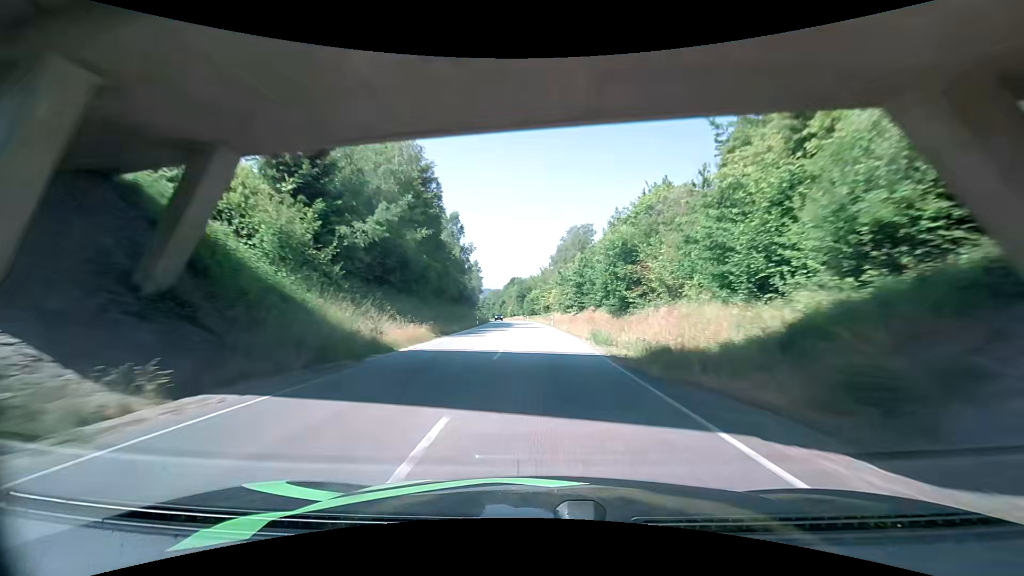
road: primary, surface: asphalt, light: Day
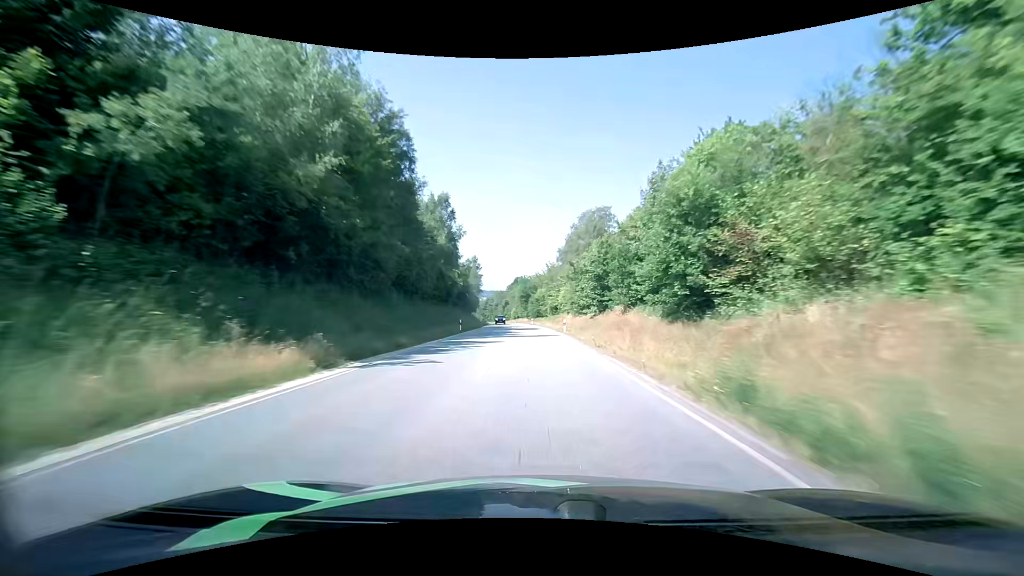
(-0.1, +15.7) m; -1°
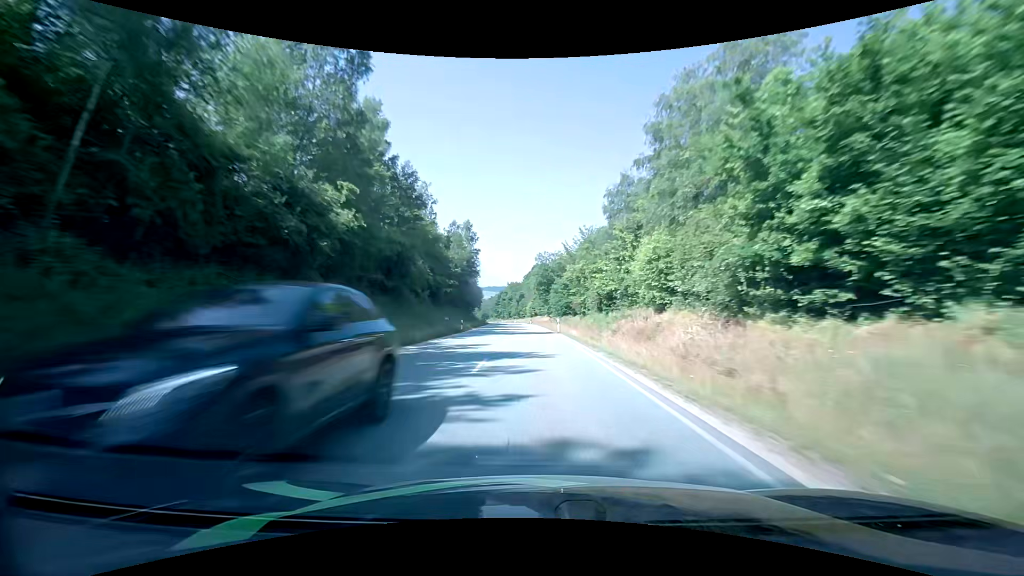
(-0.7, +47.2) m; -2°
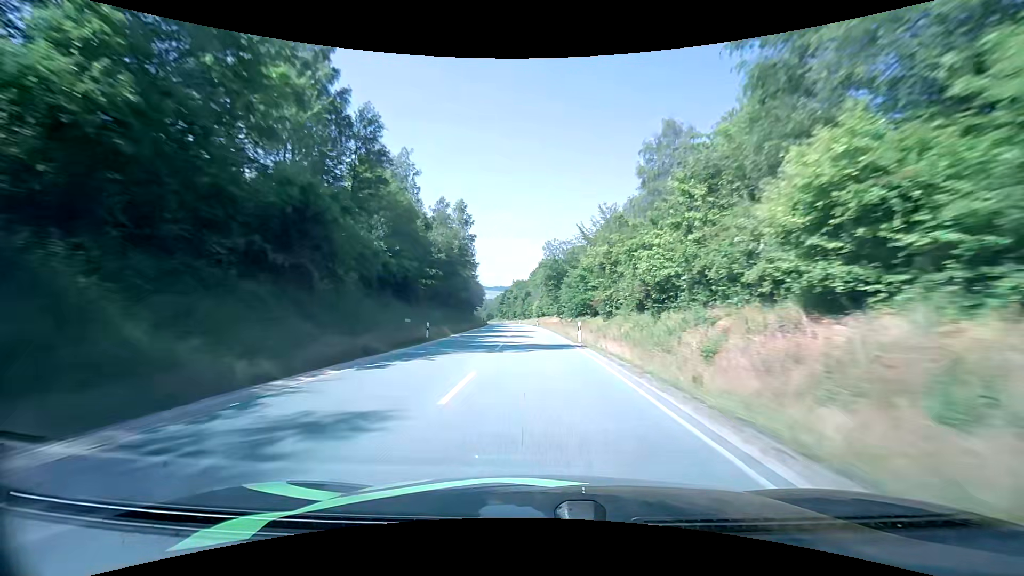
(-0.1, +15.6) m; -1°
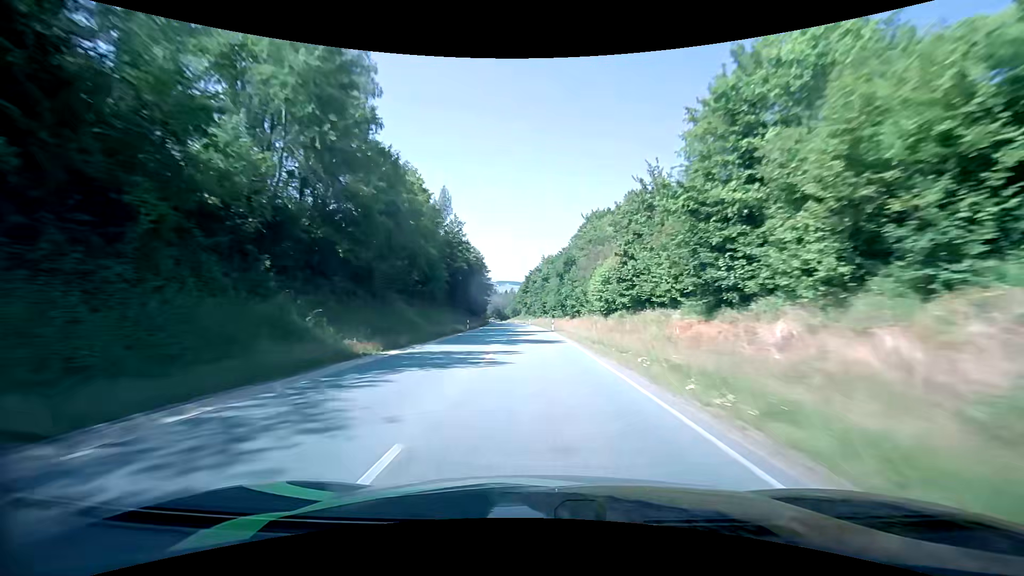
(-3.0, +77.6) m; -4°
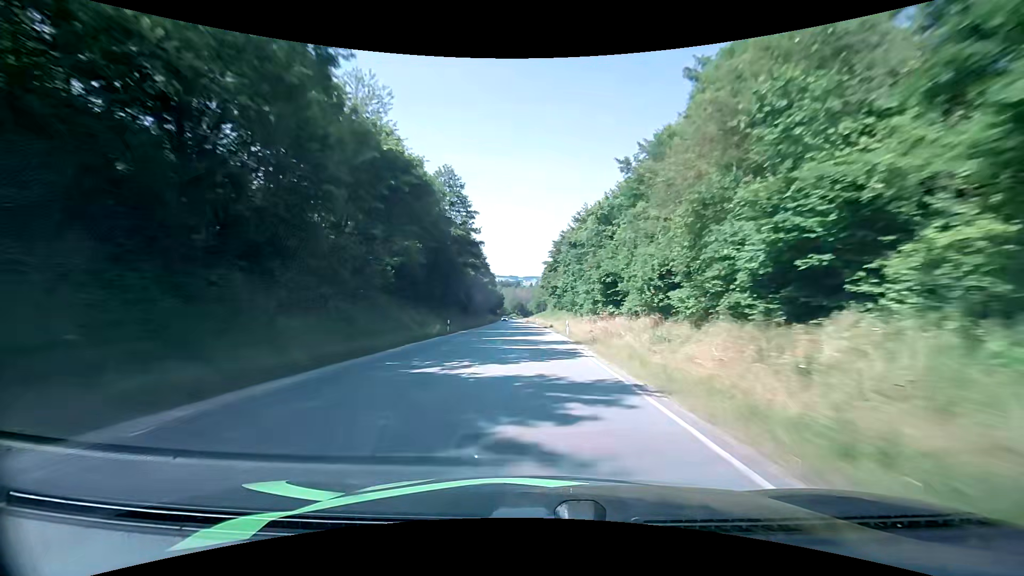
(-1.6, +62.2) m; -3°
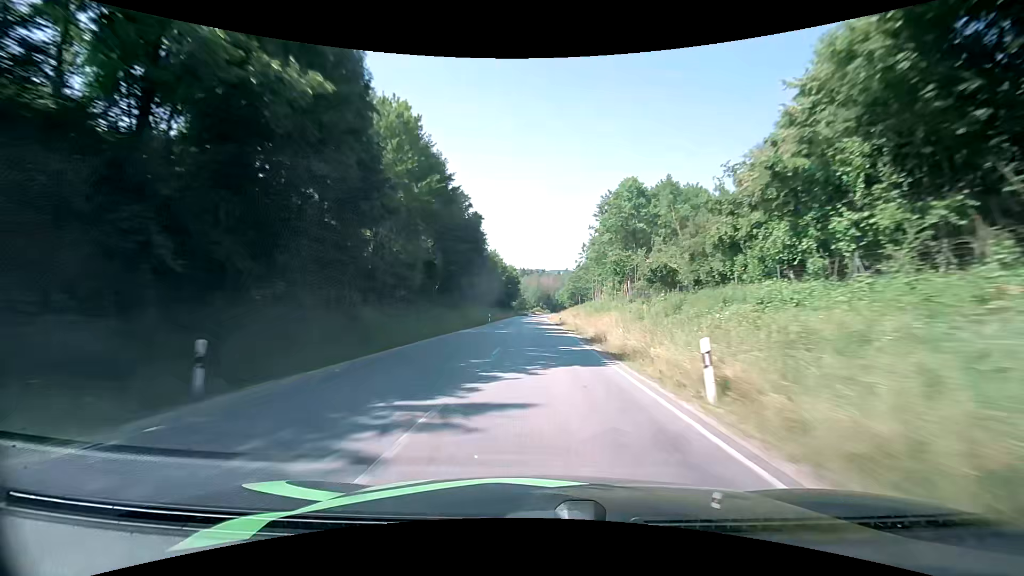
(-2.4, +78.4) m; -3°
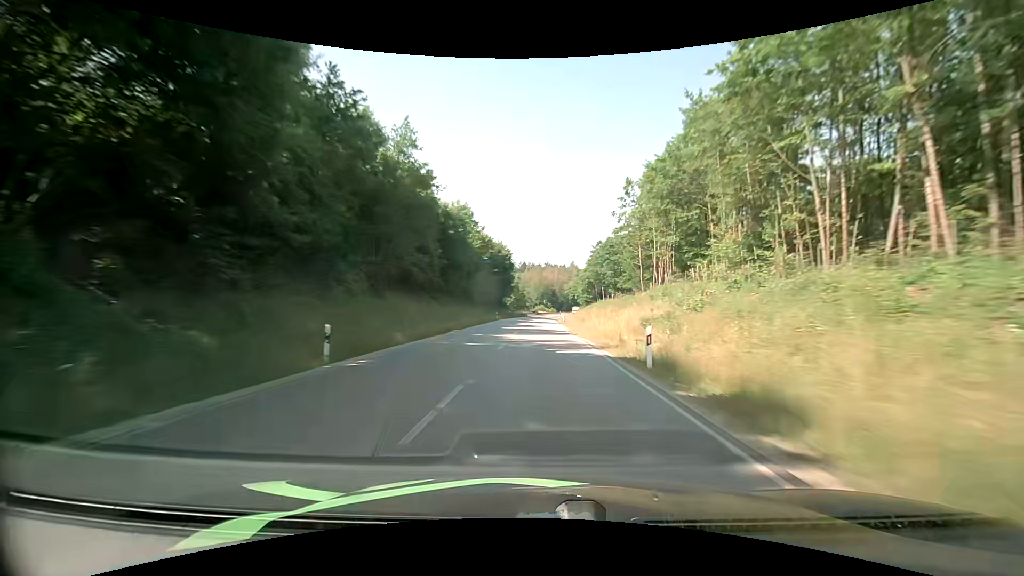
(-0.2, +45.8) m; -1°
(0, +10) (0, +20) (0, +30) (0, +40) (0, +50) (+1, +60) (+1, +70) (+1, +80) (+2, +90) (+2, +100) m
